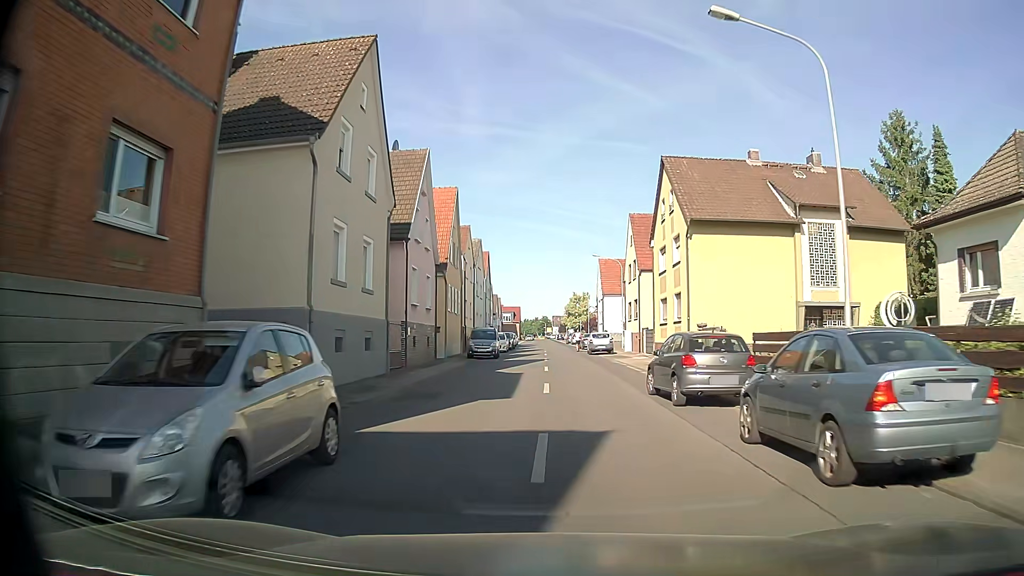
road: tertiary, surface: asphalt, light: Day
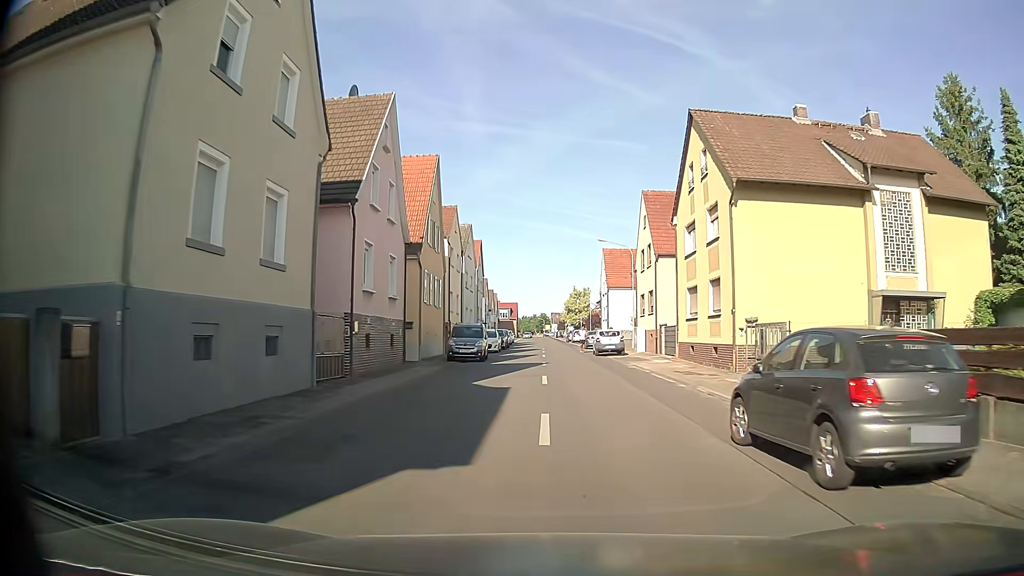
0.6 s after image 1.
(0.0, +7.5) m; 0°
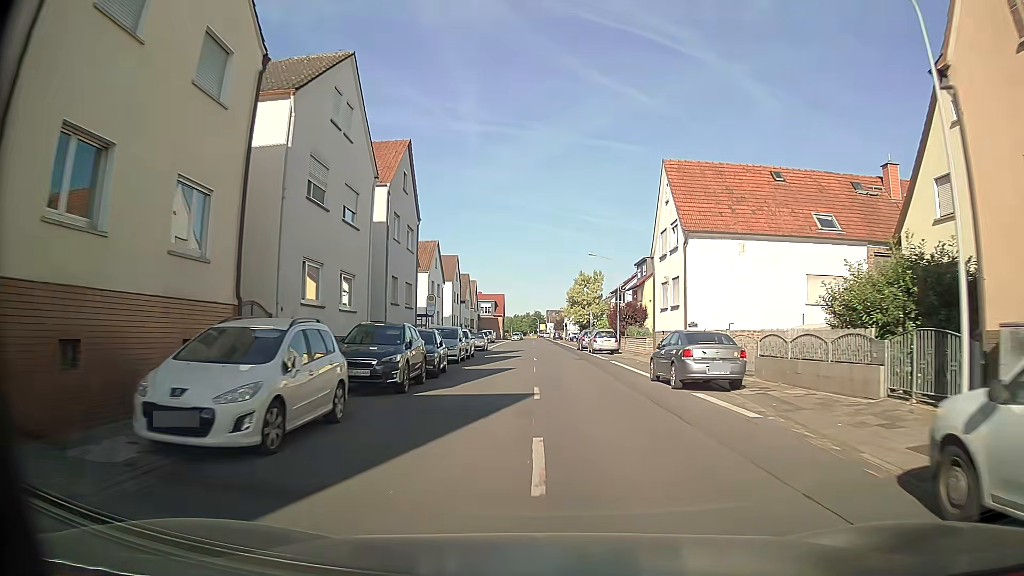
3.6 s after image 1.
(+0.1, +37.5) m; 0°
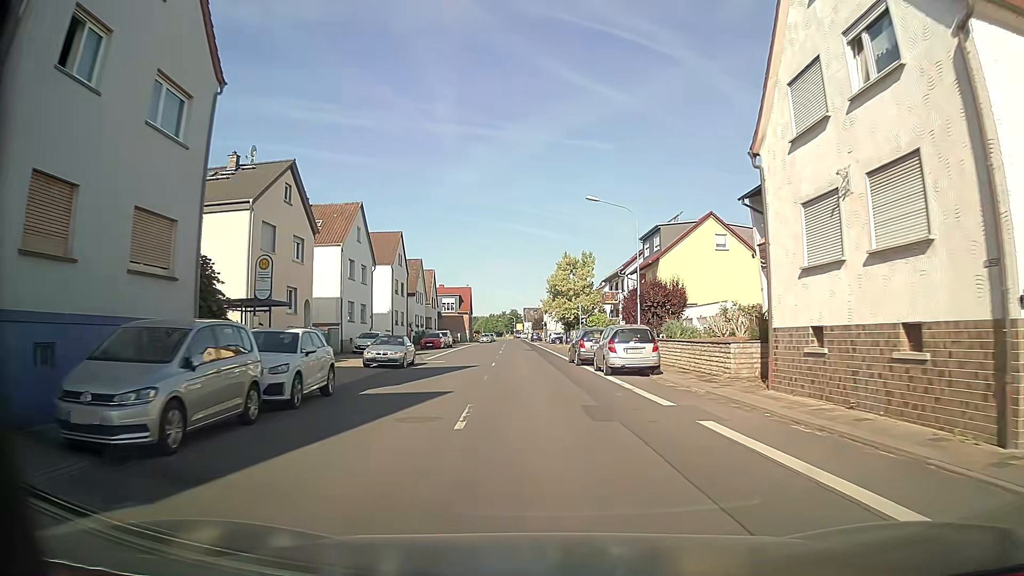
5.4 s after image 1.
(+0.5, +22.3) m; +3°
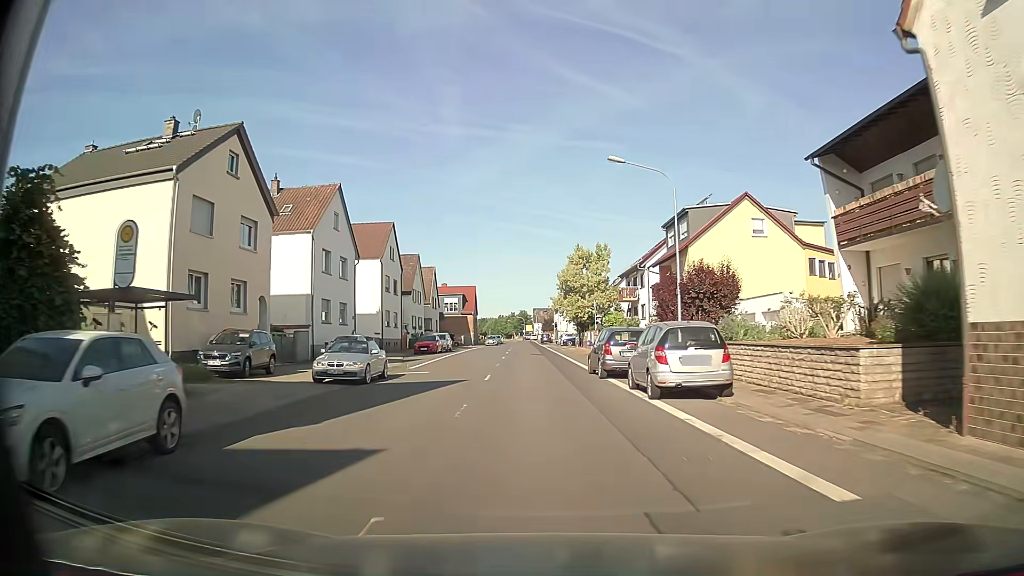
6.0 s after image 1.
(-0.1, +7.4) m; -1°
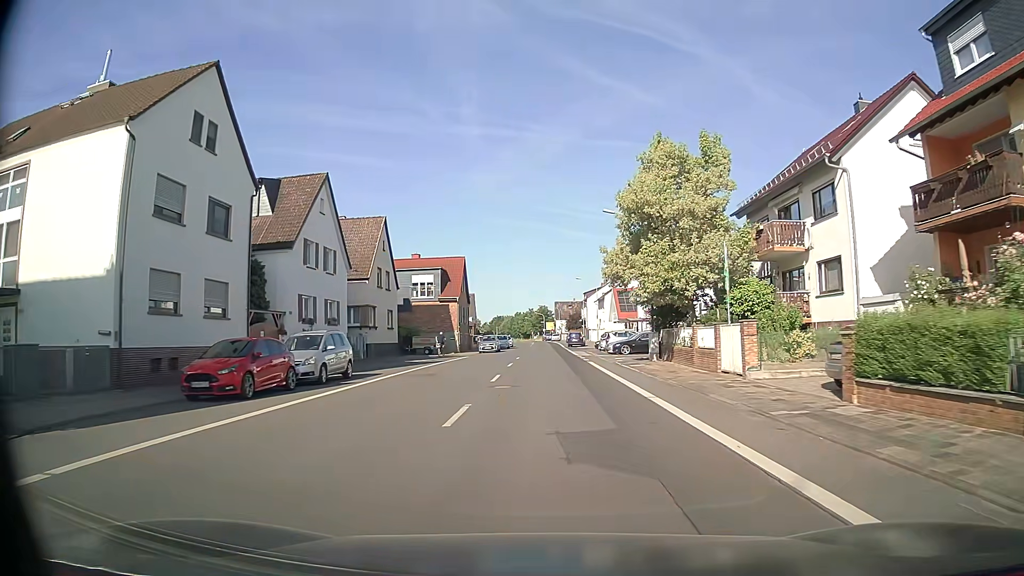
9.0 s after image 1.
(-0.9, +37.2) m; -2°
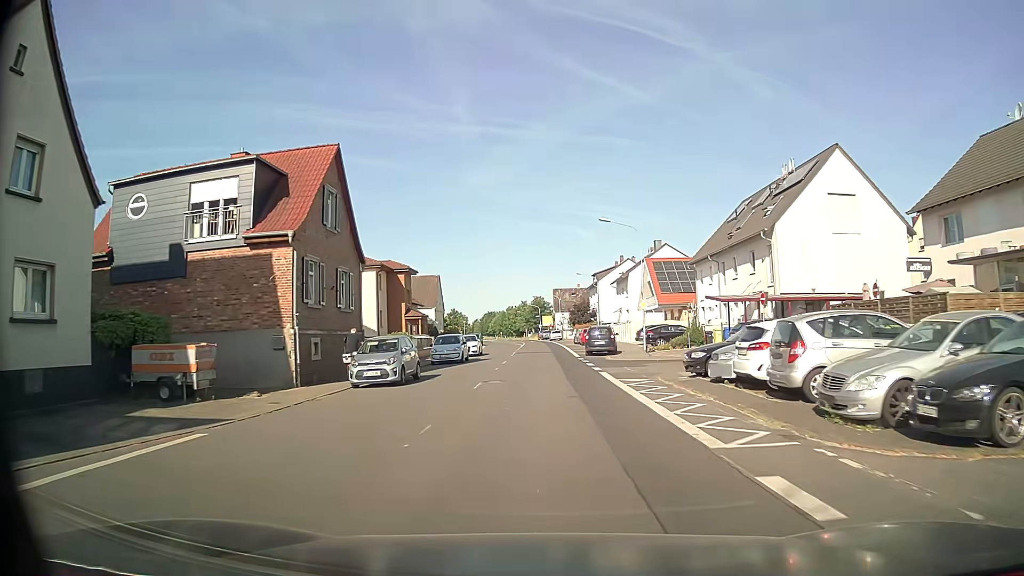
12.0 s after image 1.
(+0.2, +37.7) m; 0°
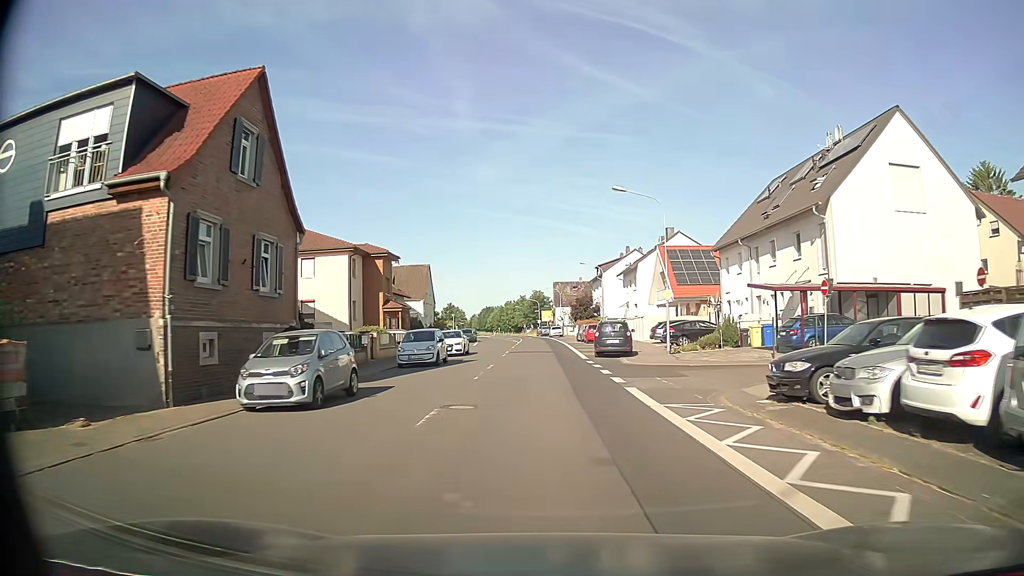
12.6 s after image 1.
(0.0, +7.6) m; +1°
(0, +10) (0, +20) (0, +30) (0, +40) (-1, +50) (-1, +60) (-1, +70) (-2, +80) (-2, +90) (-3, +100) m
